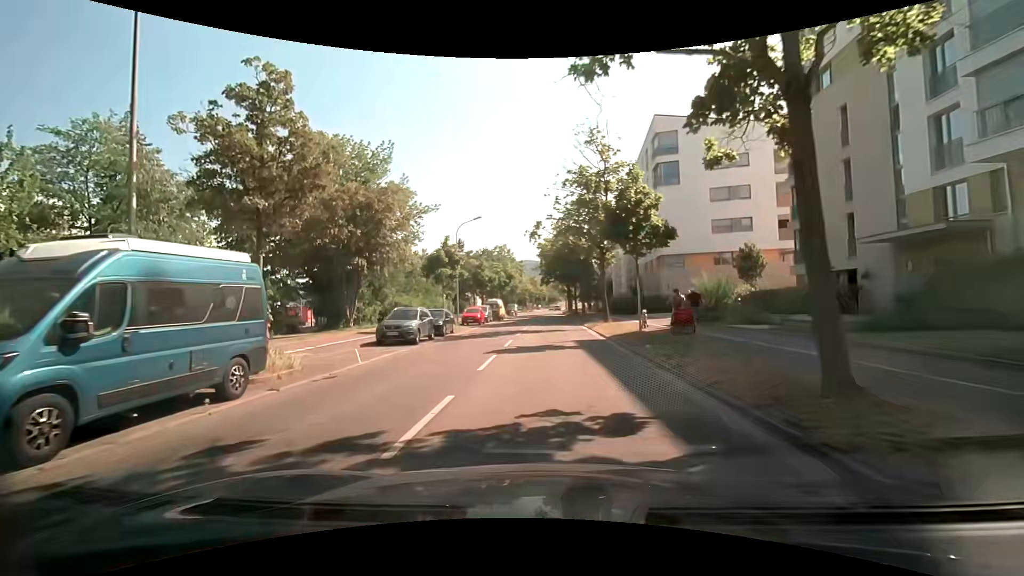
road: tertiary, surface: asphalt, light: Day
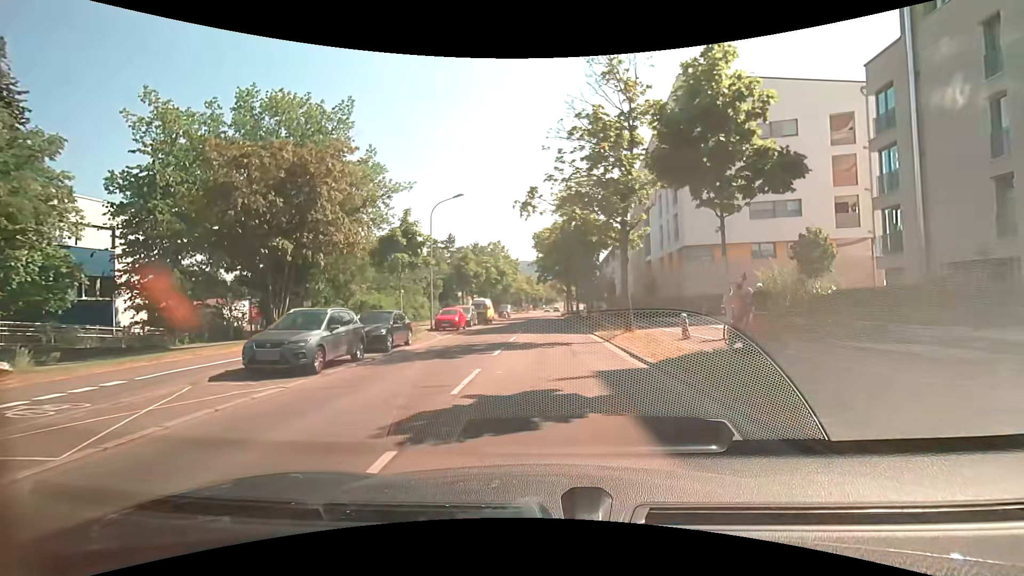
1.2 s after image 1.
(+0.2, +8.9) m; +1°
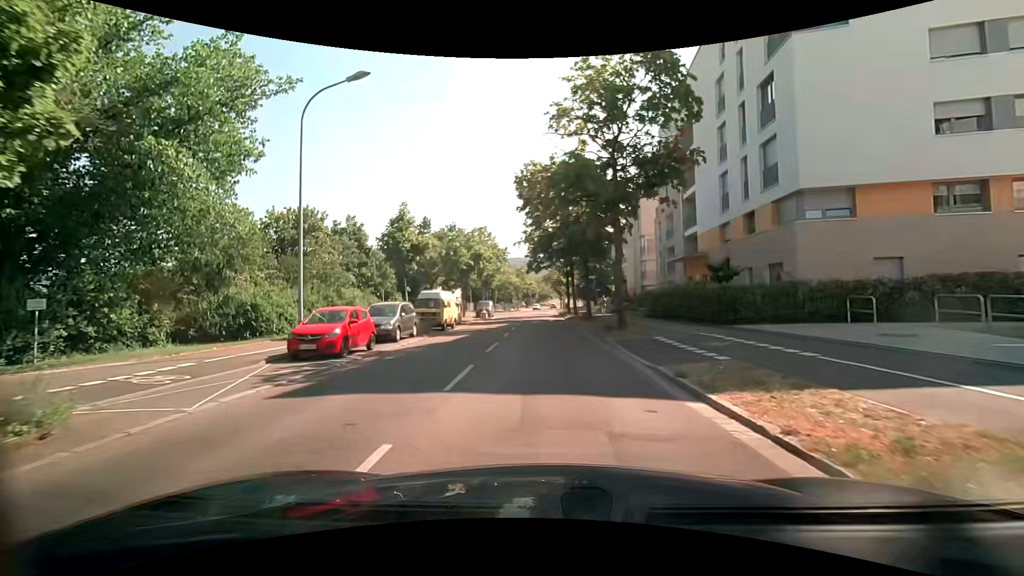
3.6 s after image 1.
(+0.1, +17.9) m; 0°
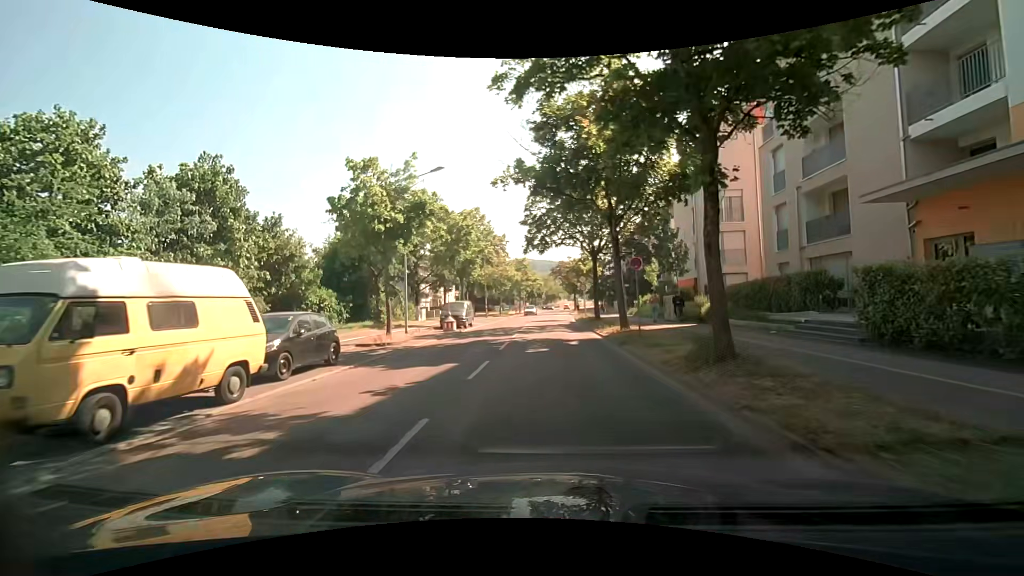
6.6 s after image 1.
(+0.2, +22.8) m; 0°
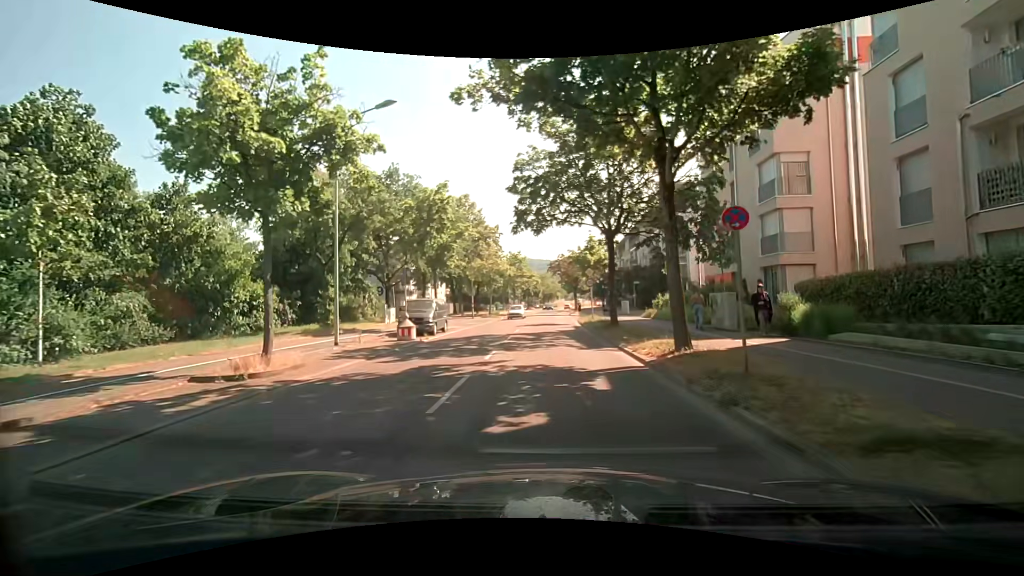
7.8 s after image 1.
(-0.1, +8.9) m; 0°
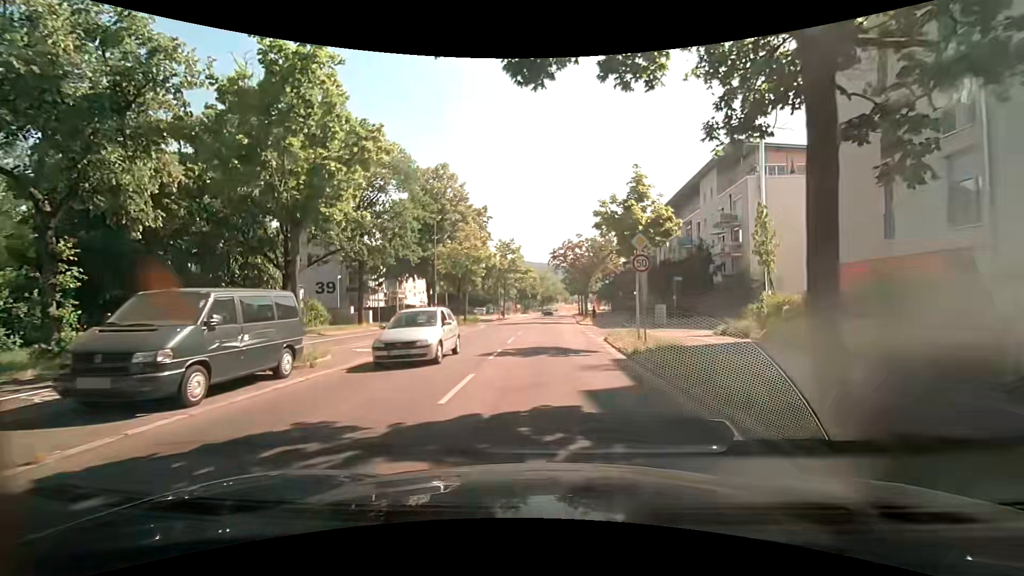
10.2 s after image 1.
(0.0, +17.3) m; +2°
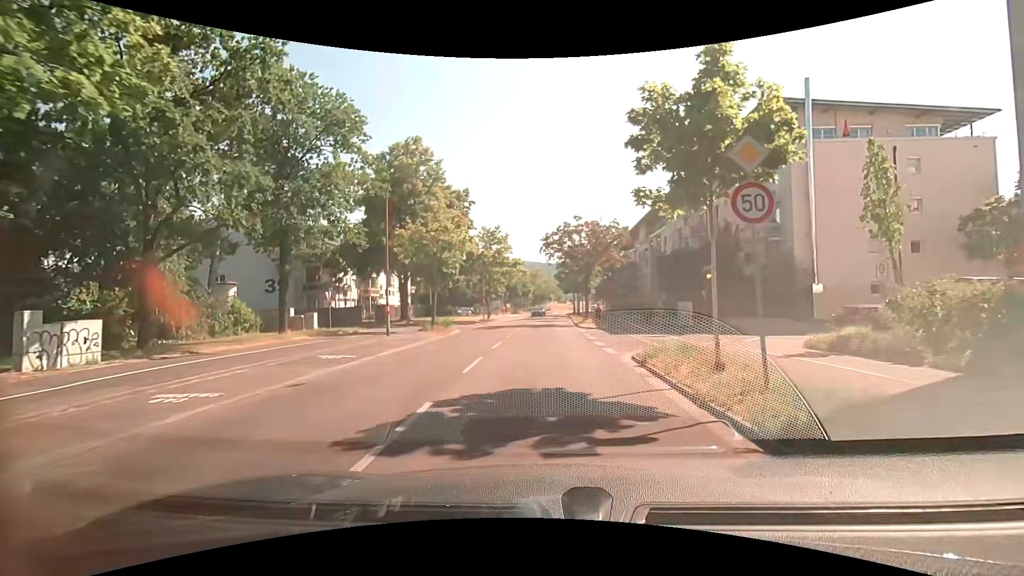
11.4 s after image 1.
(0.0, +9.0) m; 0°
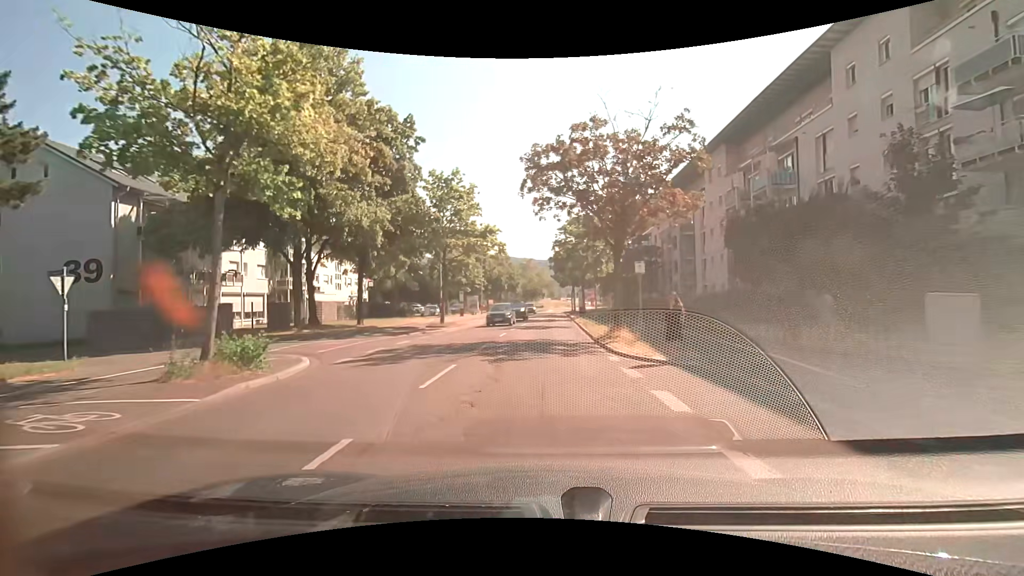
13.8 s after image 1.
(-0.1, +20.3) m; -1°
(0, +10) (0, +20) (+1, +30) (+1, +40) (+1, +50) (+1, +60) (+2, +70) (+2, +80) (+2, +90) (+3, +100) m
